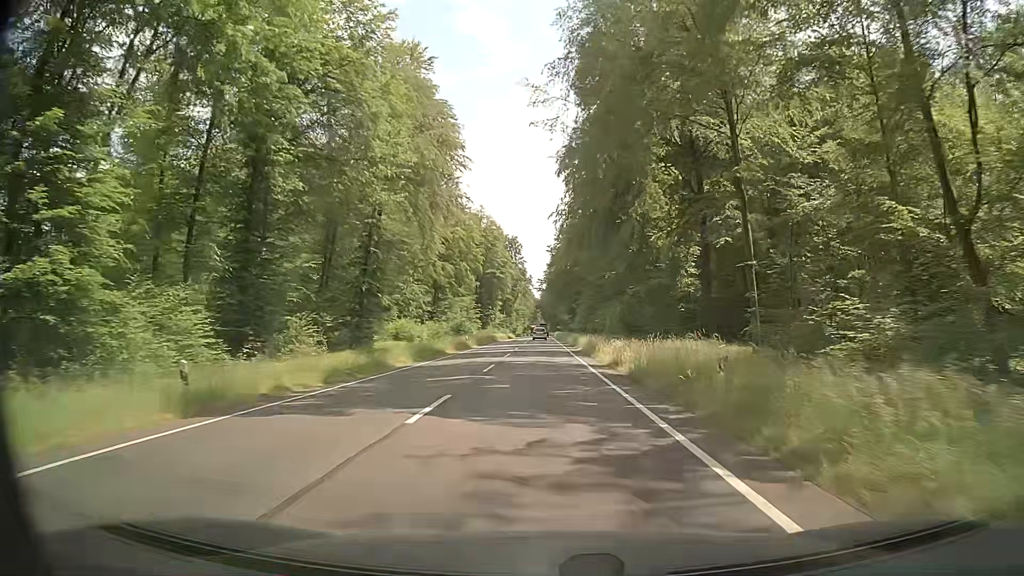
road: primary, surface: asphalt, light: Day
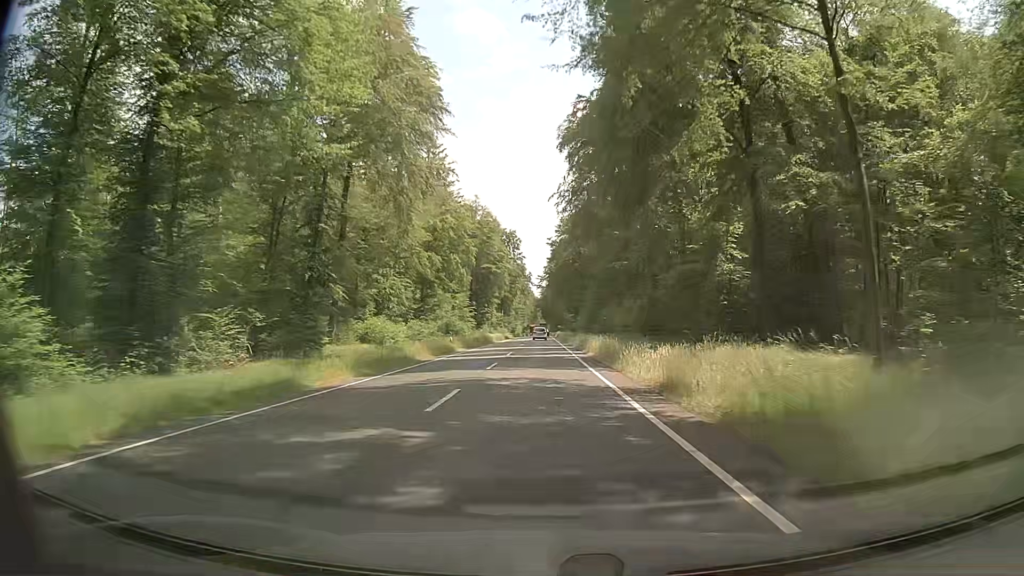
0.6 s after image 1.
(-0.1, +10.5) m; 0°
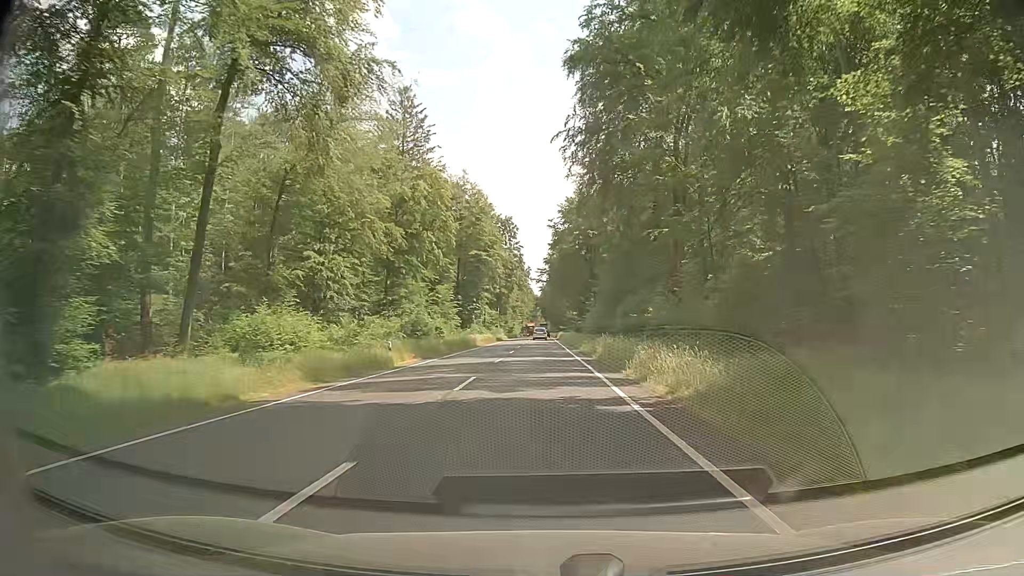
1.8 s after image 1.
(-0.1, +20.7) m; 0°
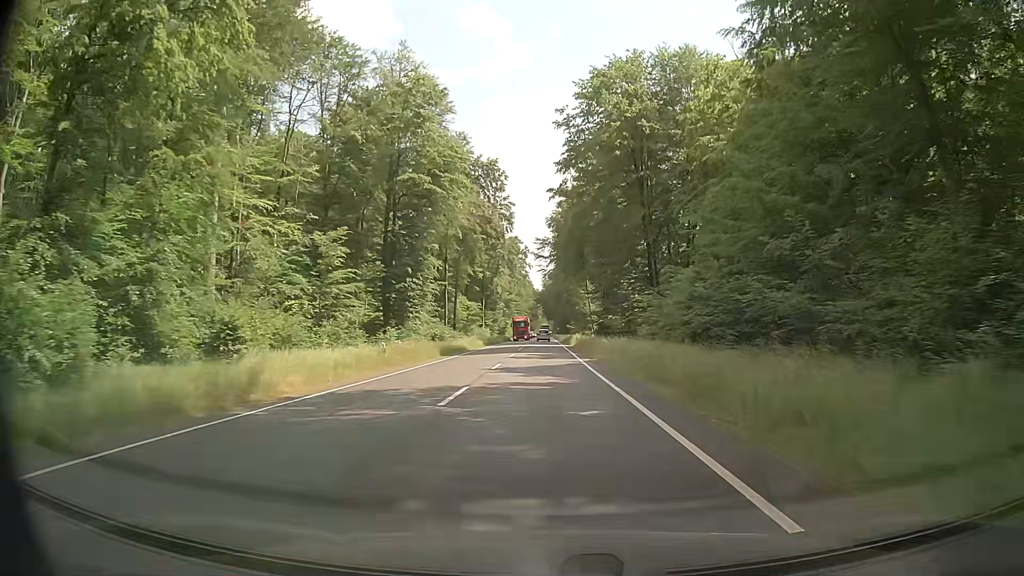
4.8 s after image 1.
(-0.5, +51.4) m; -1°
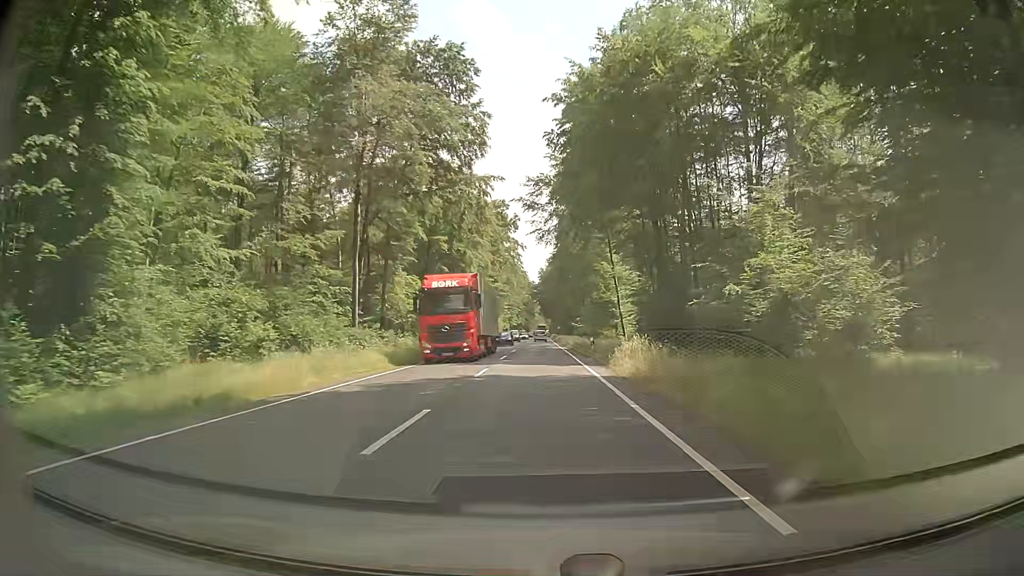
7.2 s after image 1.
(+0.2, +41.3) m; +1°
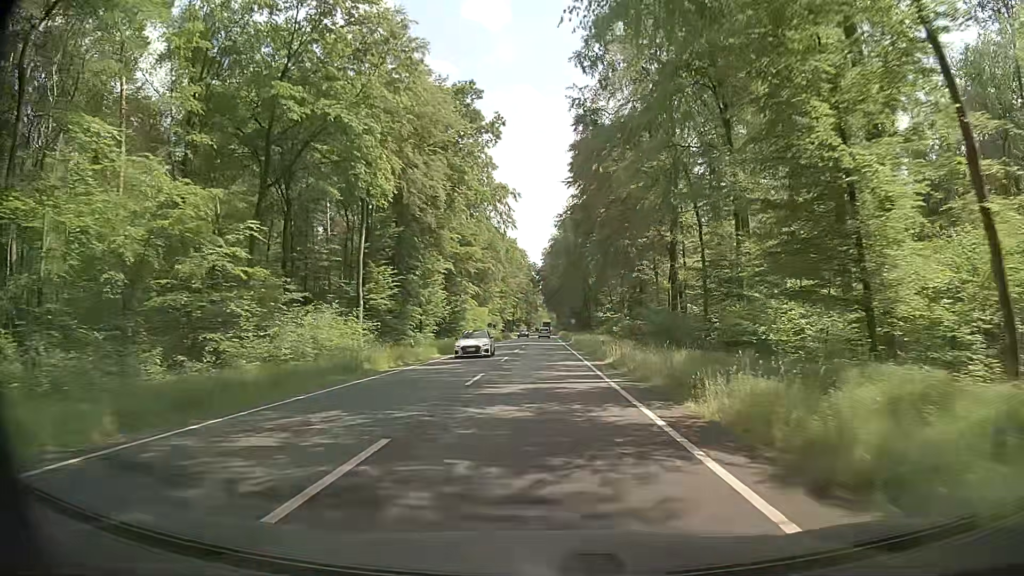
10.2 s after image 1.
(-0.4, +52.0) m; 0°
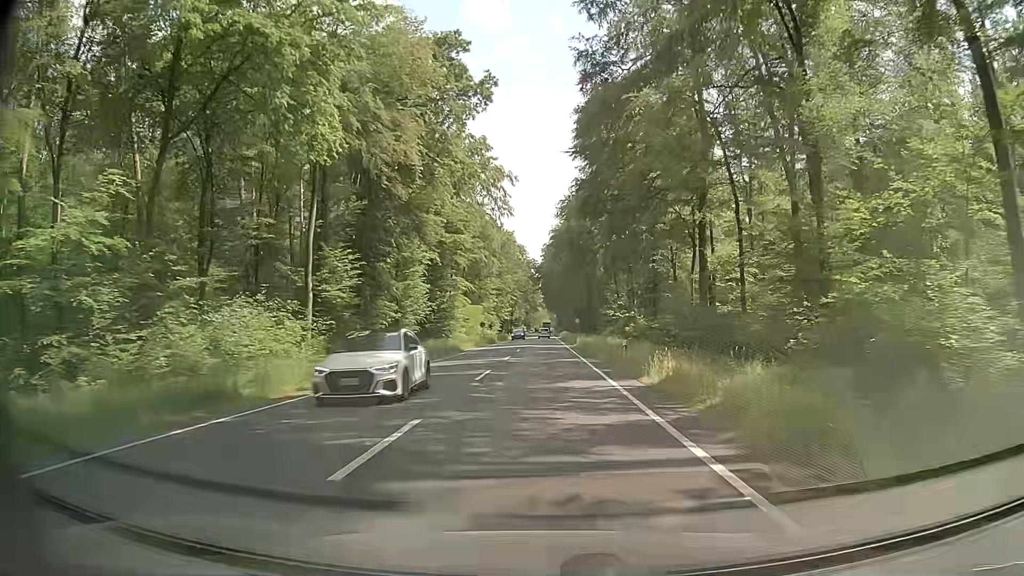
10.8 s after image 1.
(0.0, +10.5) m; -1°
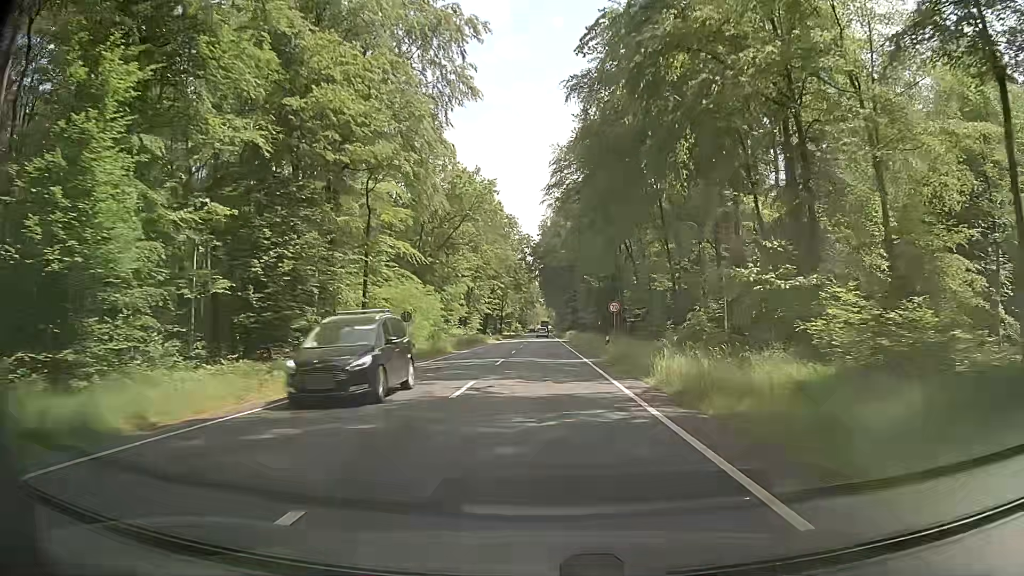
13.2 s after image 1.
(+0.4, +41.8) m; -1°
(0, +10) (0, +20) (+1, +30) (+1, +40) (+1, +50) (+1, +60) (+1, +70) (+2, +80) (+2, +90) (+2, +100) m
